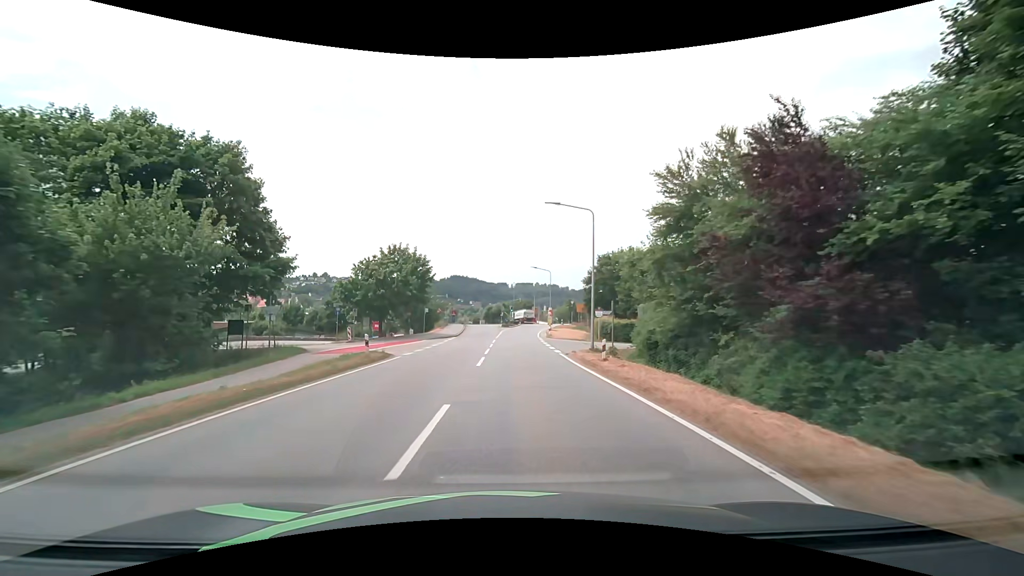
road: secondary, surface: asphalt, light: Day
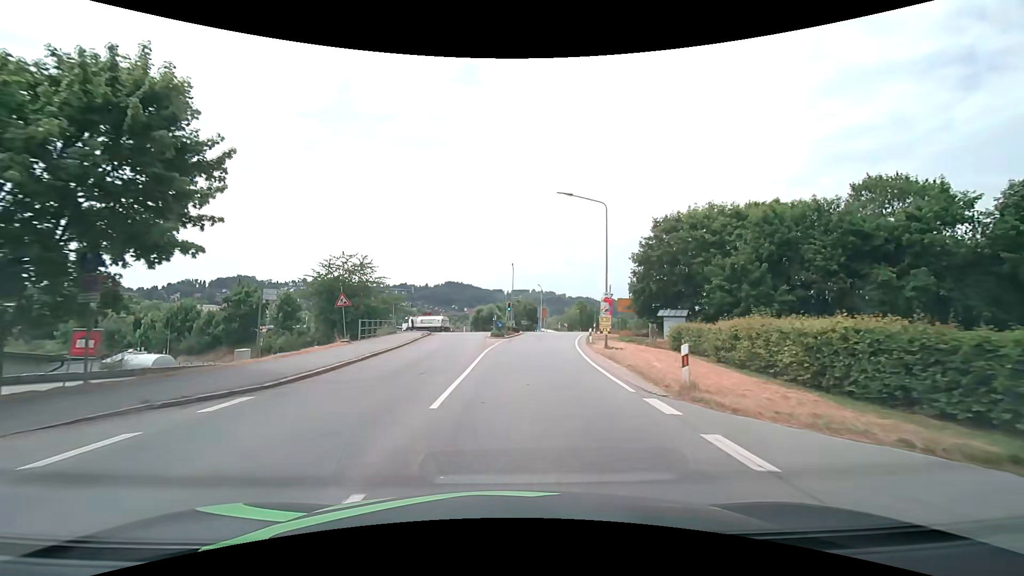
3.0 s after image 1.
(+0.1, +35.0) m; 0°
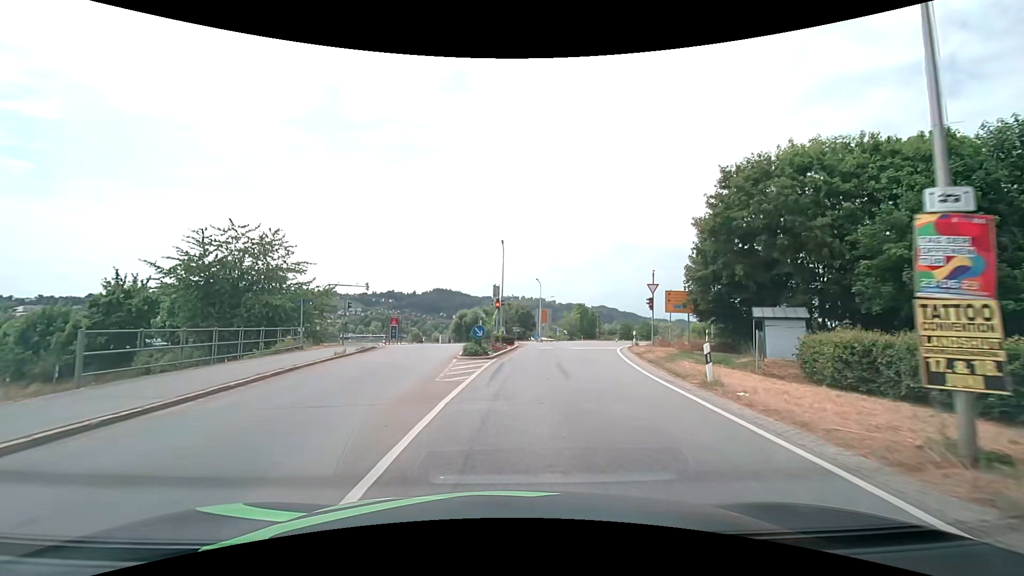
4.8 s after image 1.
(+0.1, +18.9) m; +1°
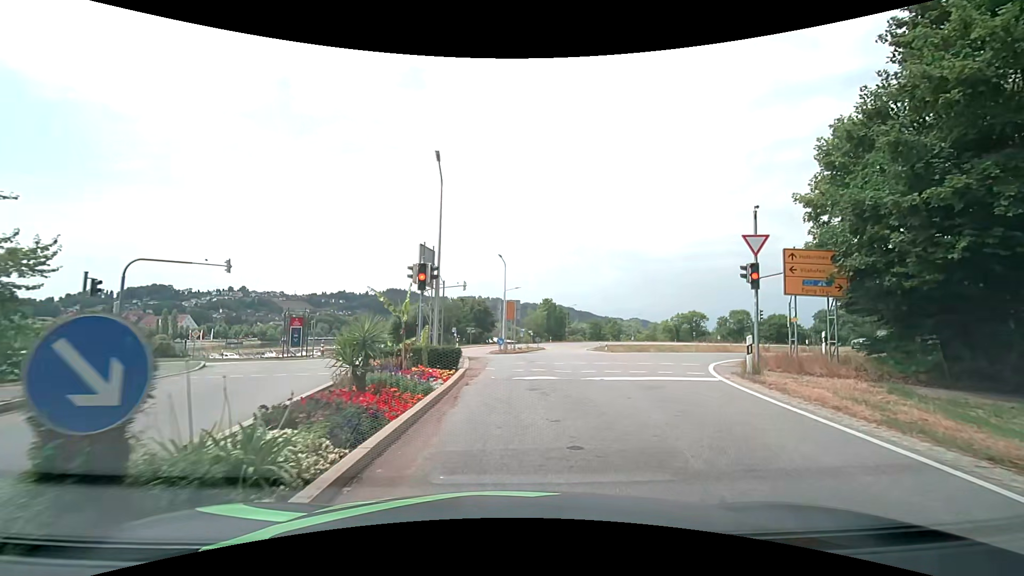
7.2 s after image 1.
(+0.5, +18.5) m; +5°
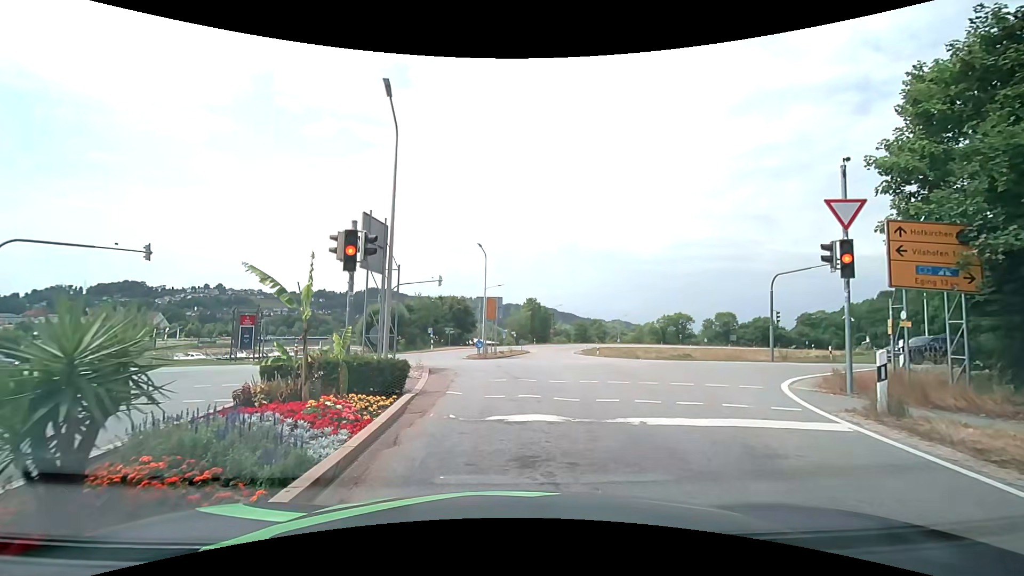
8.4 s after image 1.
(+0.1, +5.1) m; +1°
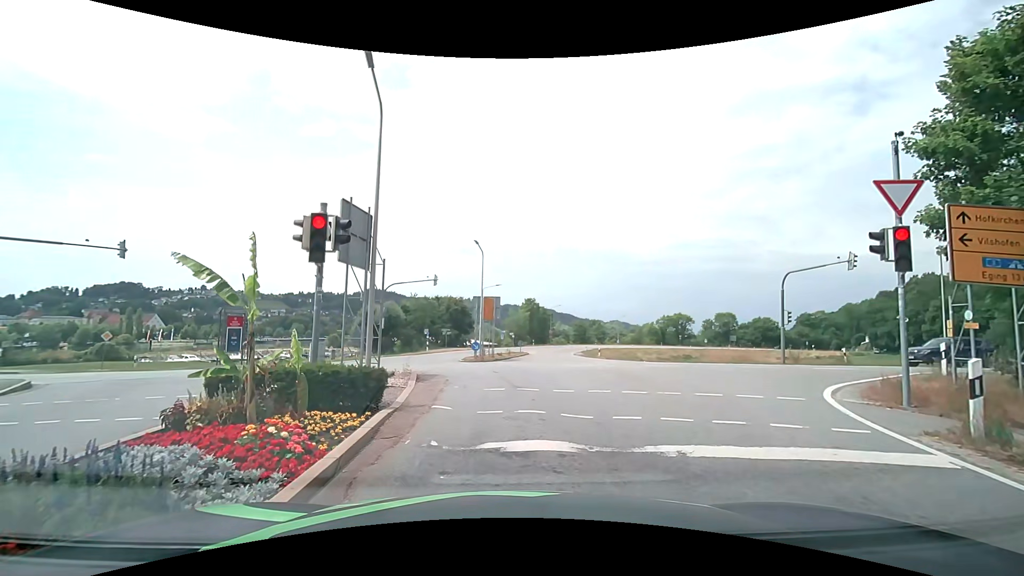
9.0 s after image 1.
(0.0, +1.5) m; +1°
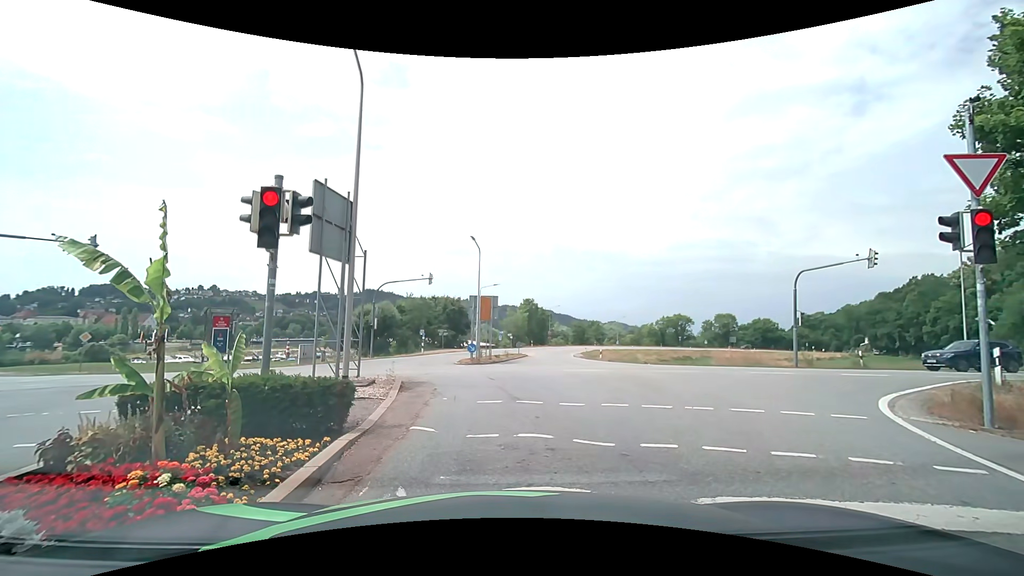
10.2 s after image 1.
(0.0, +1.5) m; 0°
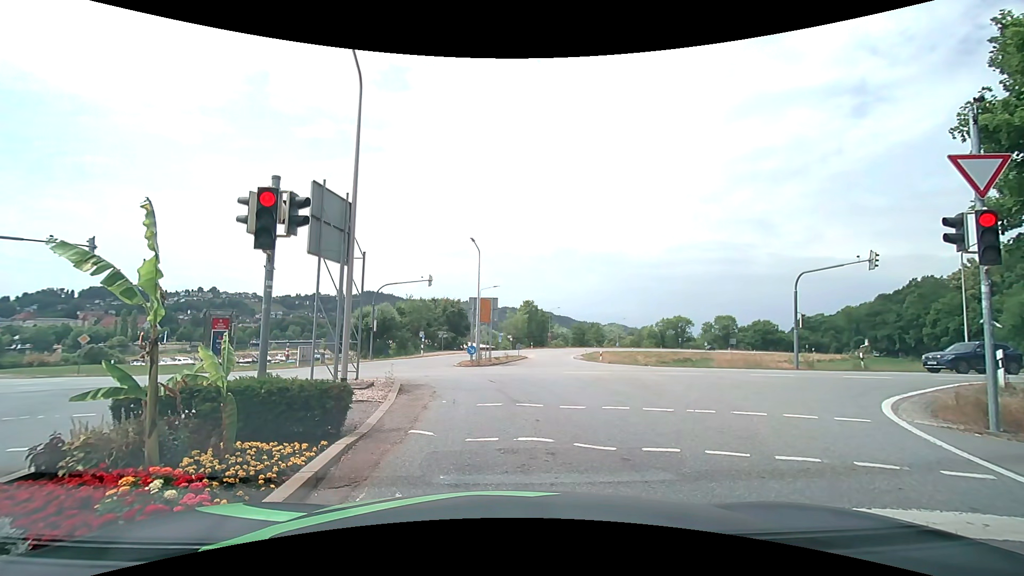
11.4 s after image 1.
(0.0, +0.2) m; 0°
